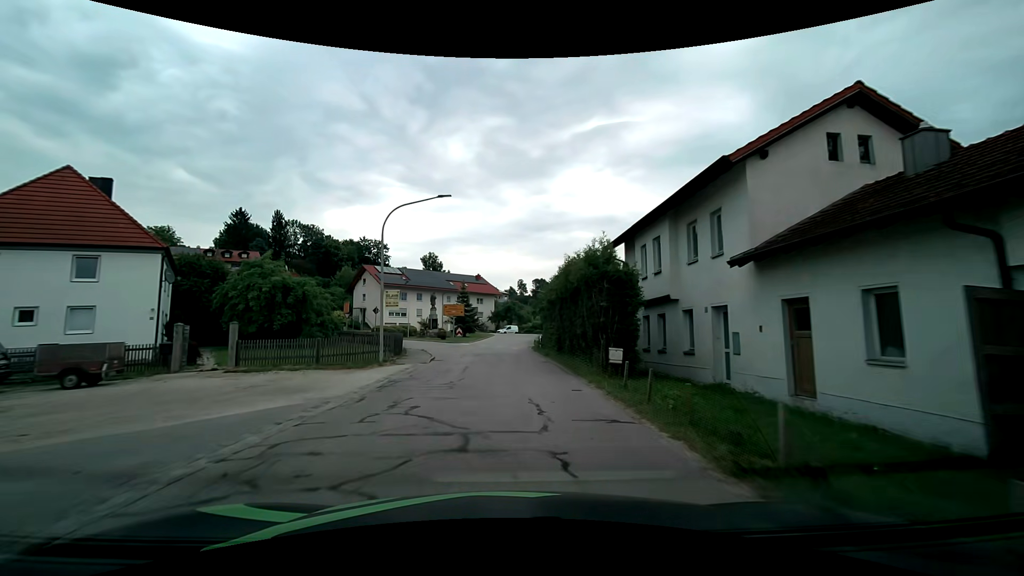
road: tertiary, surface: asphalt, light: Day
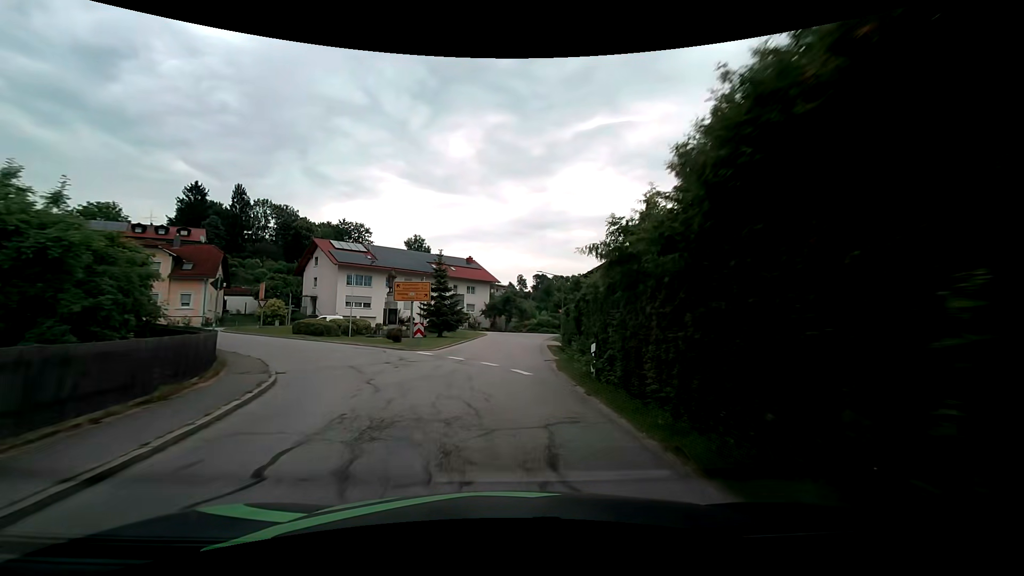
(0.0, +20.8) m; -1°
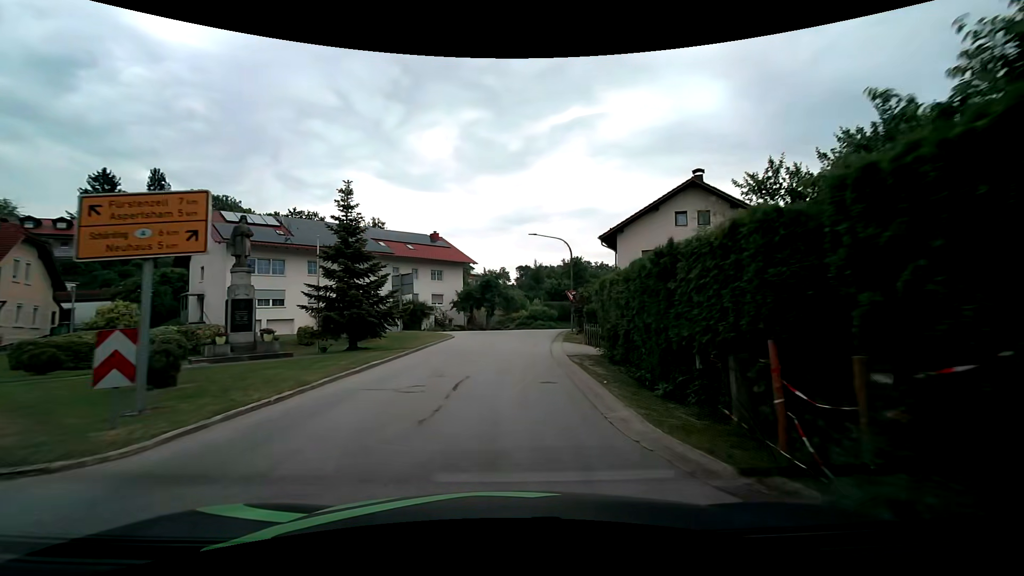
(+0.5, +19.3) m; +3°
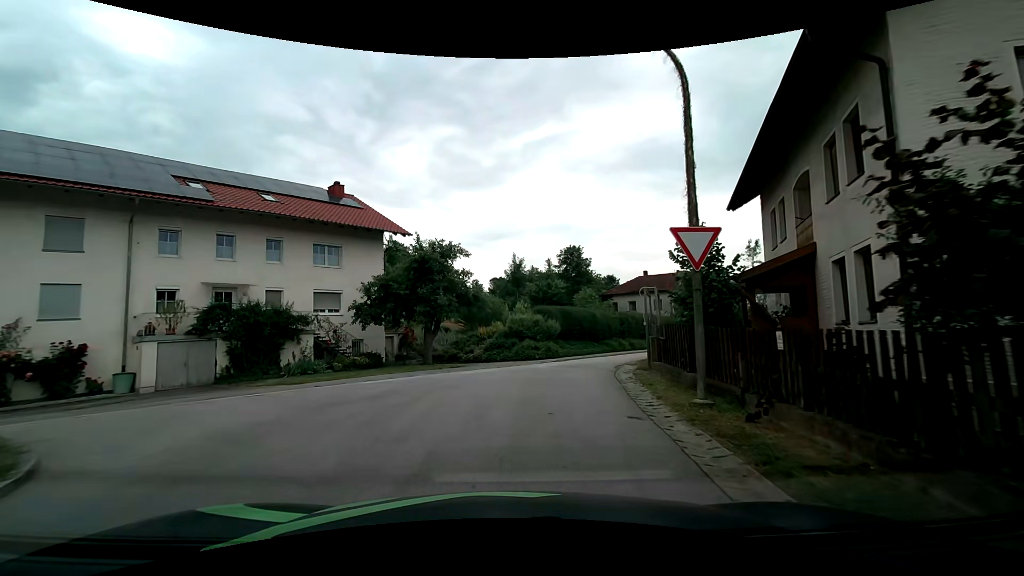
(+0.5, +25.6) m; +2°
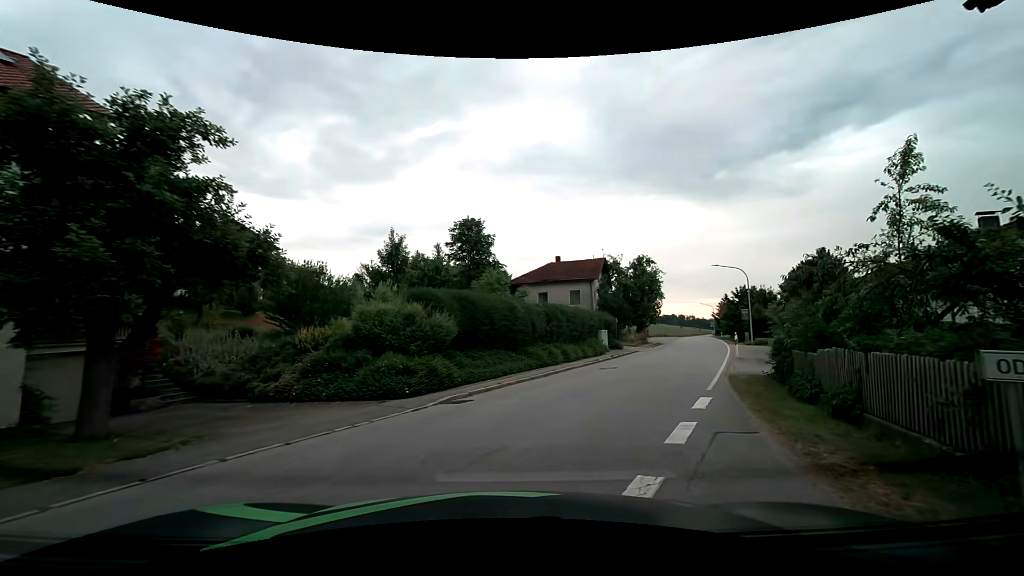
(+0.8, +15.2) m; +13°
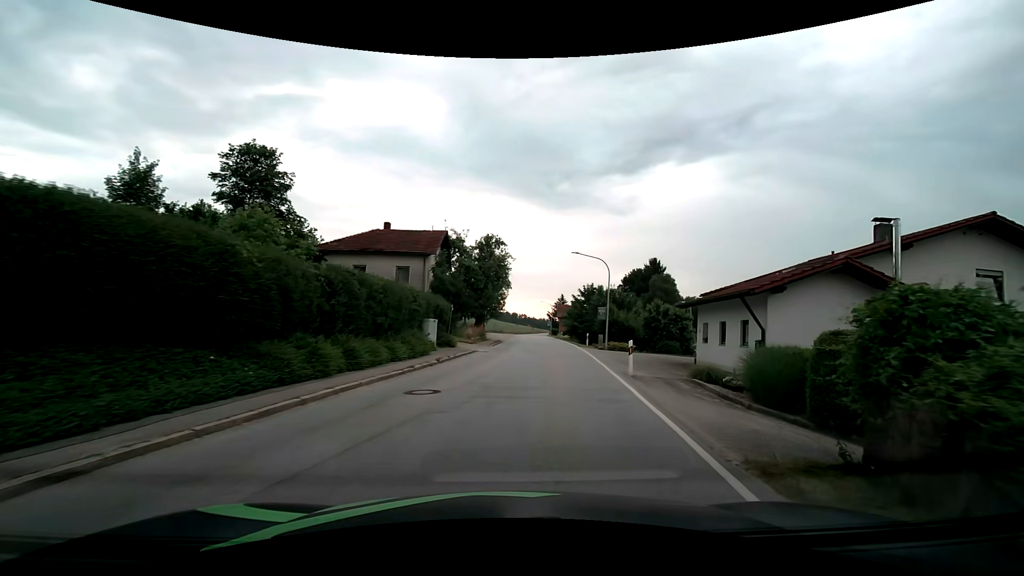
(+1.9, +11.2) m; +19°
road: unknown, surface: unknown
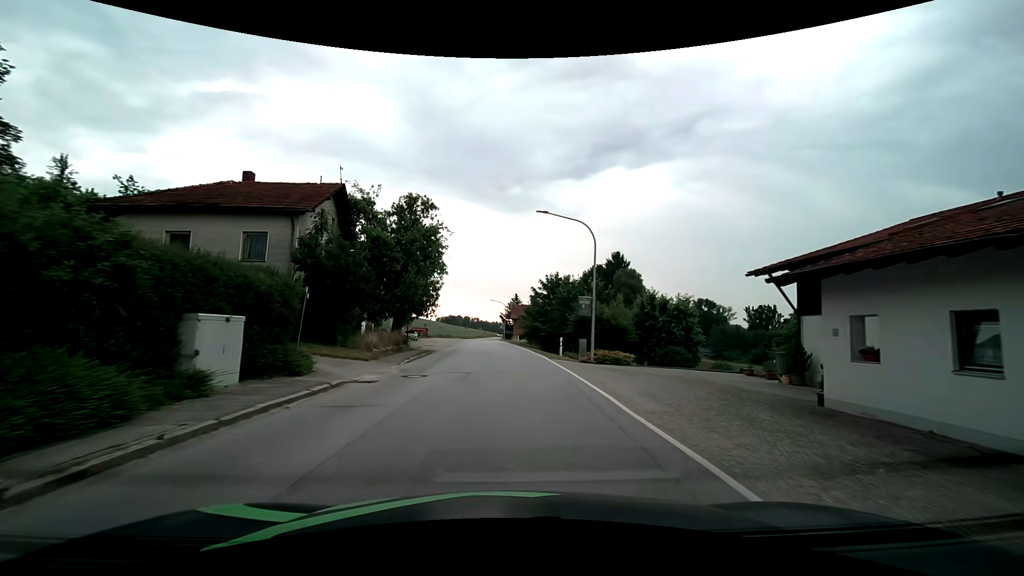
(+0.9, +14.6) m; +5°
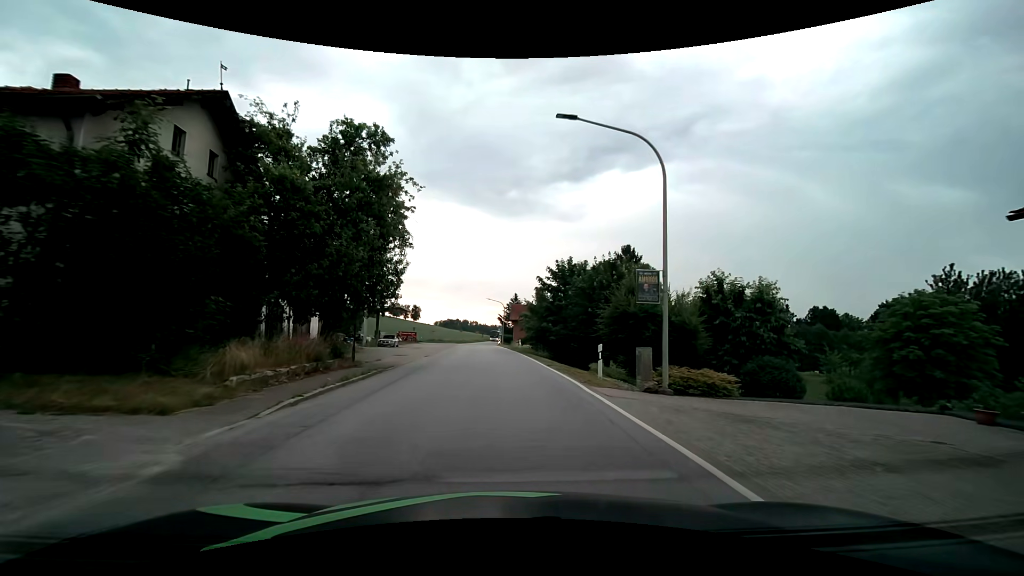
(0.0, +11.6) m; 0°
